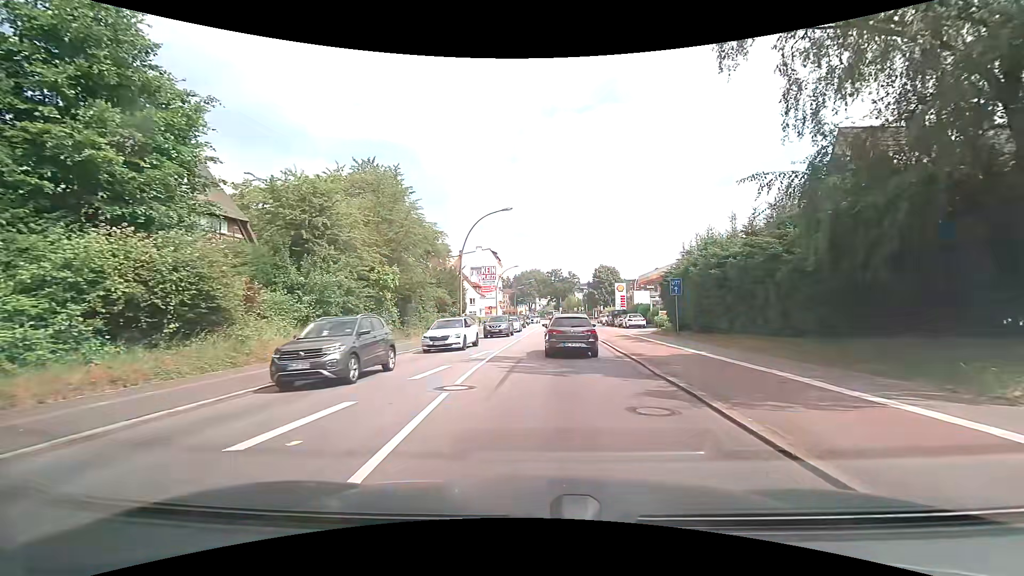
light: Day
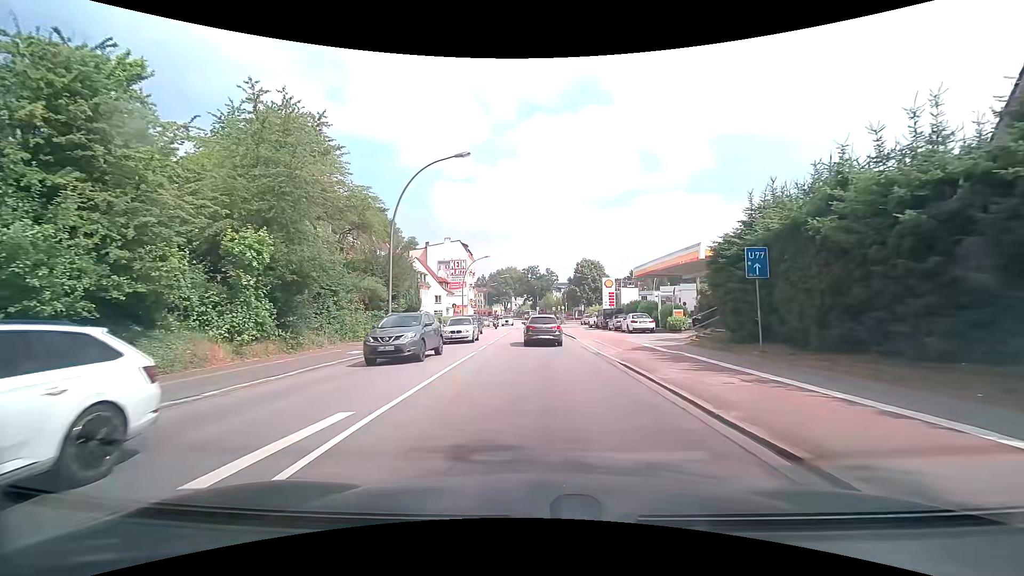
(+0.5, +13.1) m; +3°
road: secondary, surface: asphalt
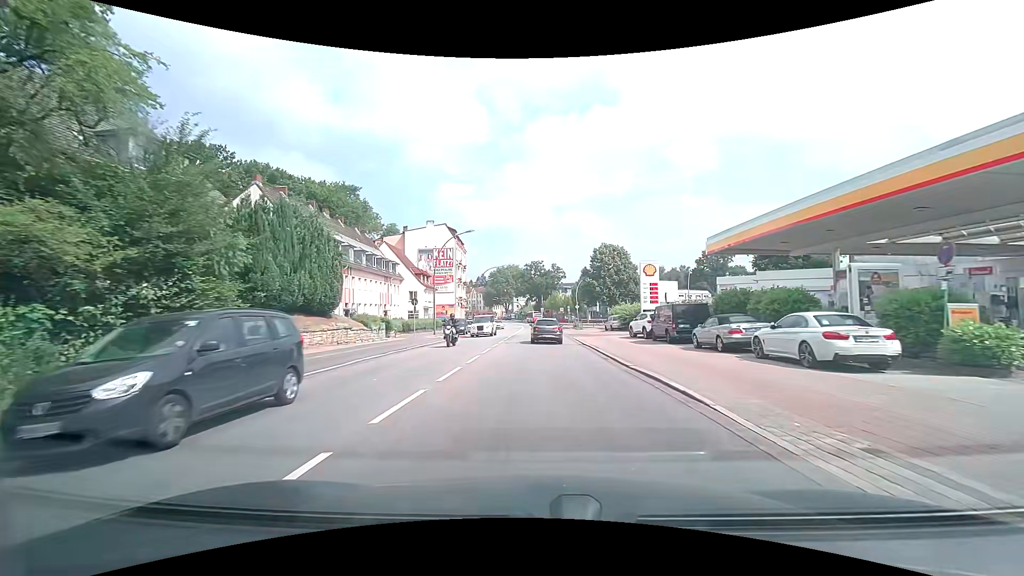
(-0.1, +23.1) m; 0°
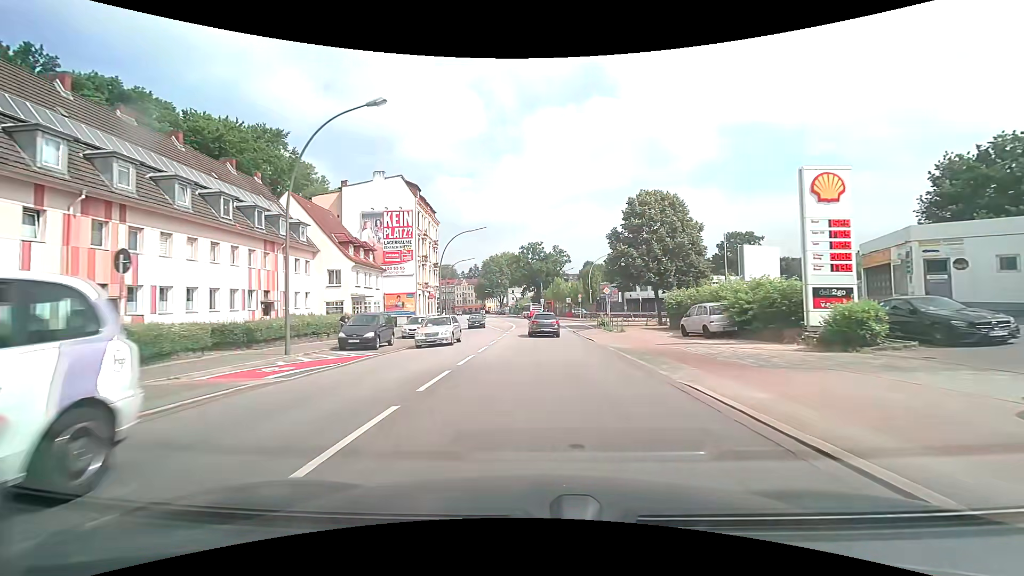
(0.0, +28.8) m; 0°
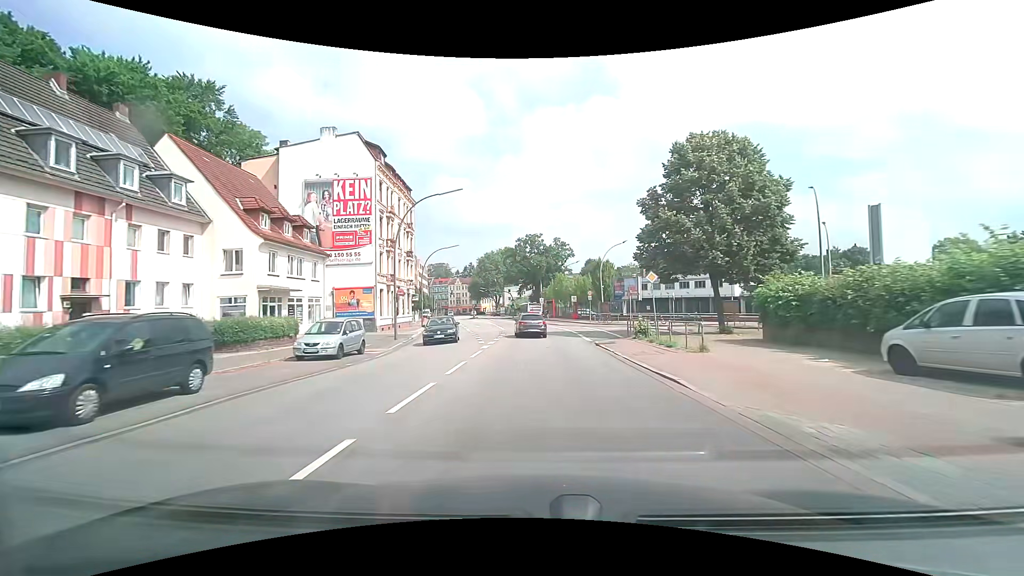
(0.0, +15.1) m; 0°
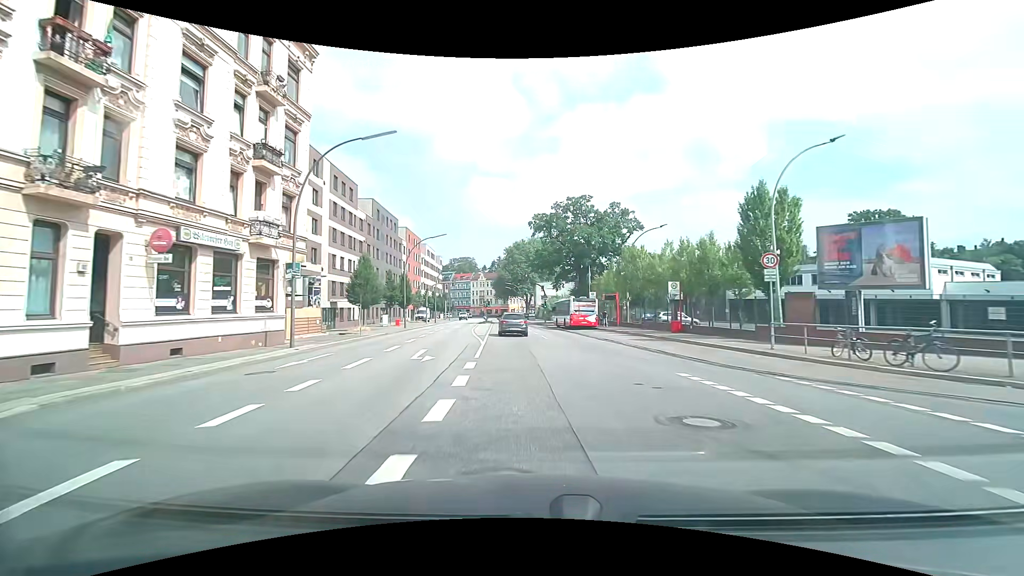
(-1.1, +38.5) m; -4°
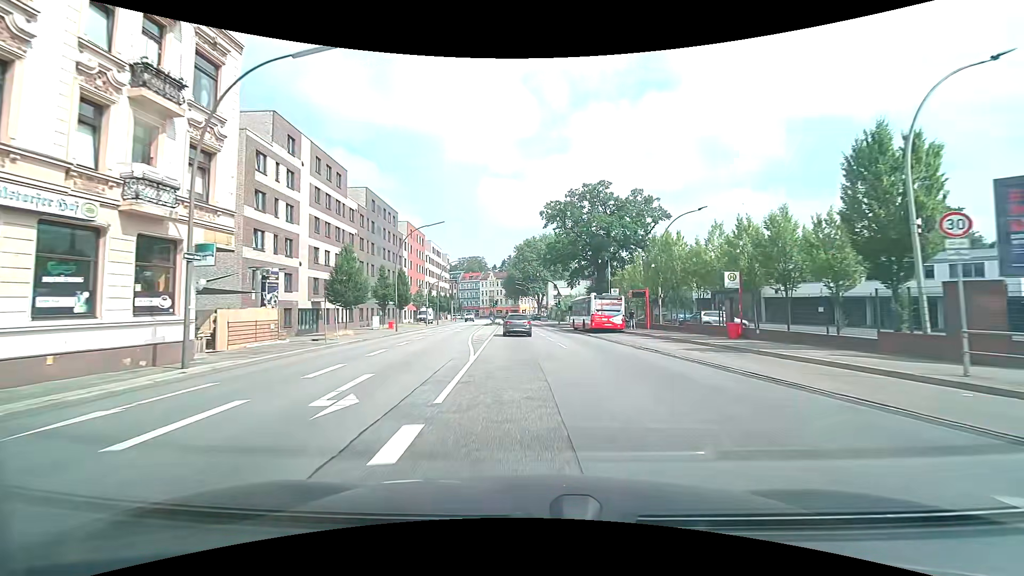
(0.0, +7.8) m; -1°
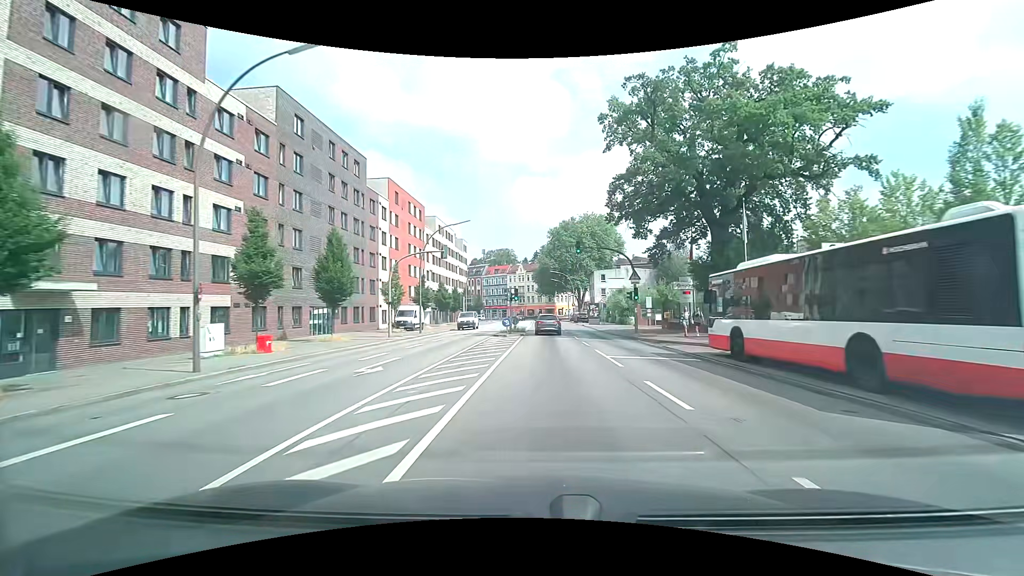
(-1.4, +31.0) m; -4°
(0, +10) (0, +20) (+1, +30) (+1, +40) (+1, +50) (+1, +60) (+1, +70) (+1, +80) (+2, +90) (+2, +100) m
